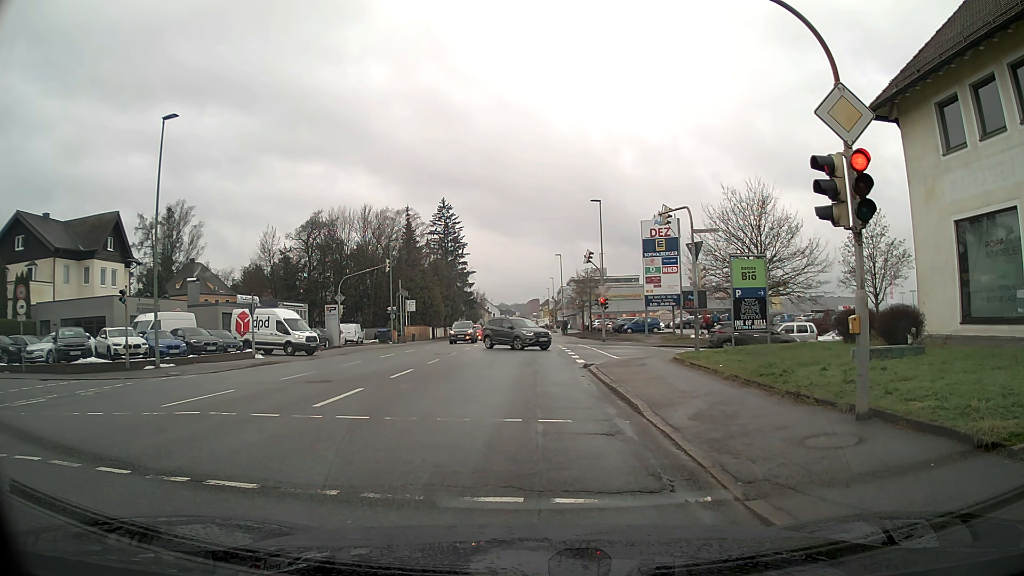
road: tertiary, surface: asphalt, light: Day
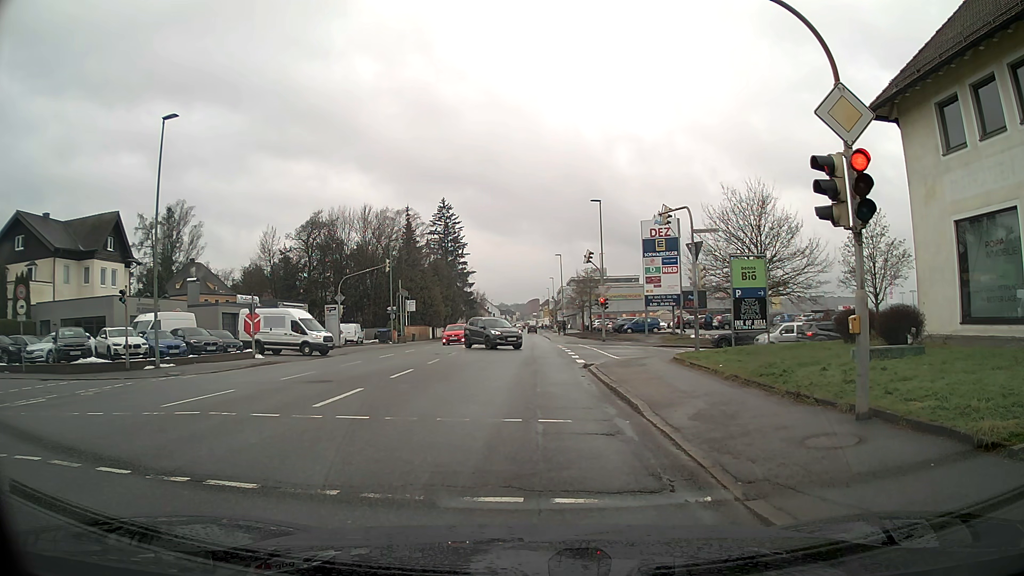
(0.0, 0.0) m; 0°
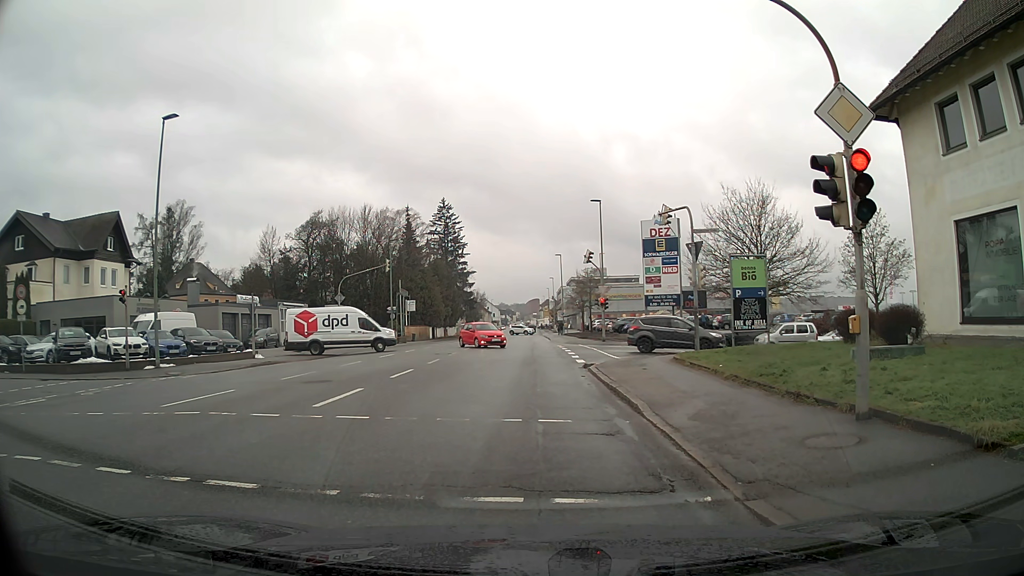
(0.0, 0.0) m; 0°
(0, +10) (0, +20) (+4, +29) (+13, +31) (+23, +31) (+33, +32) (+43, +33) (+53, +35) (+62, +38) (+69, +46) m
